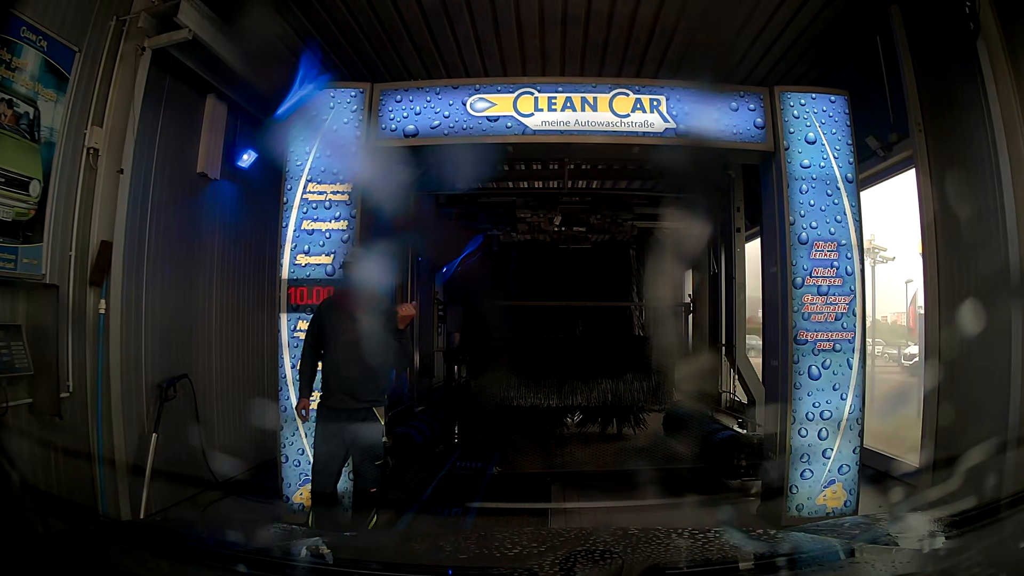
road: service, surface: asphalt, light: Day
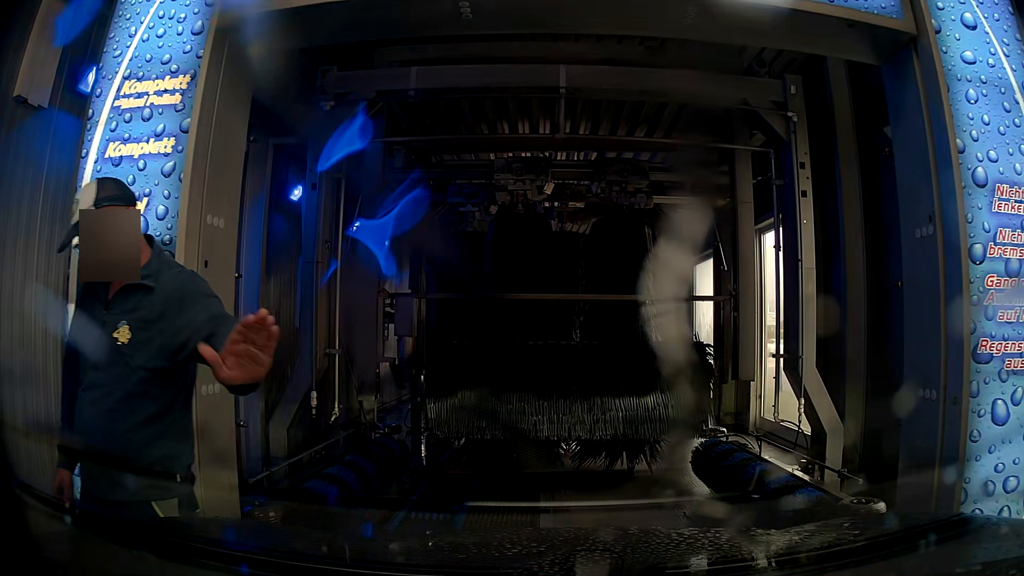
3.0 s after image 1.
(0.0, +2.0) m; 0°
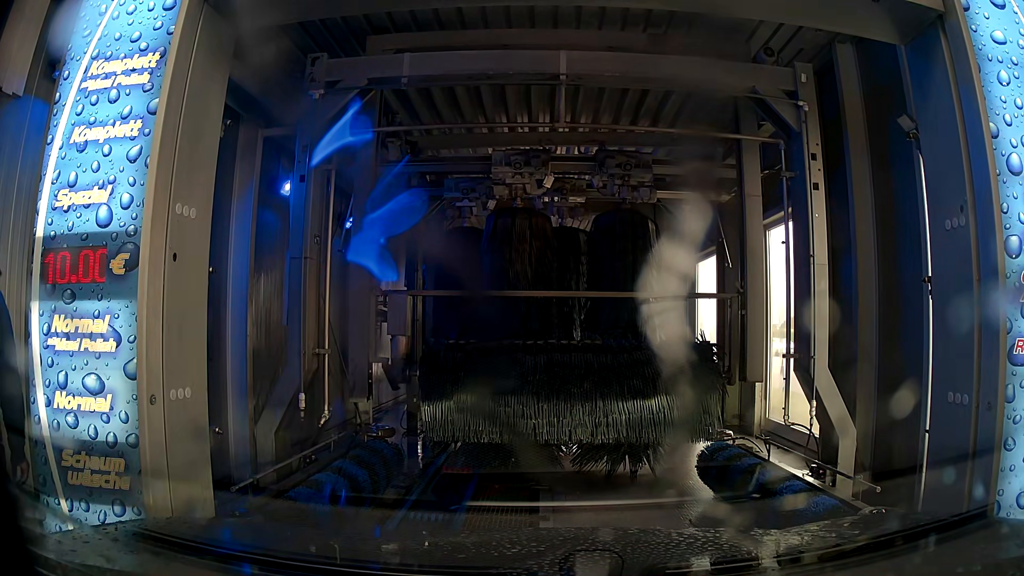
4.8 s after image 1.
(0.0, +0.3) m; 0°
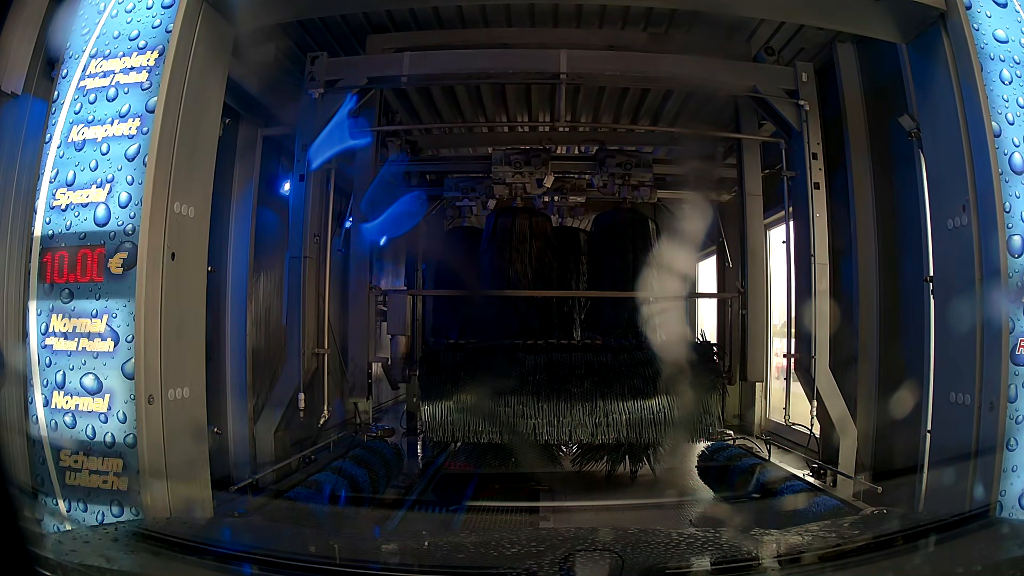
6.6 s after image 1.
(0.0, +0.1) m; 0°
